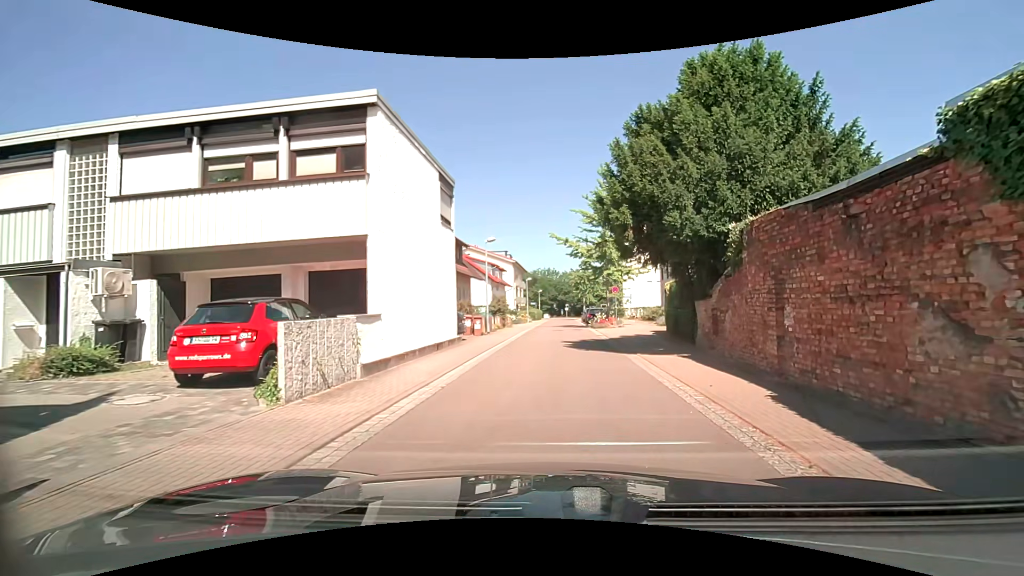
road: residential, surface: asphalt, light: Day
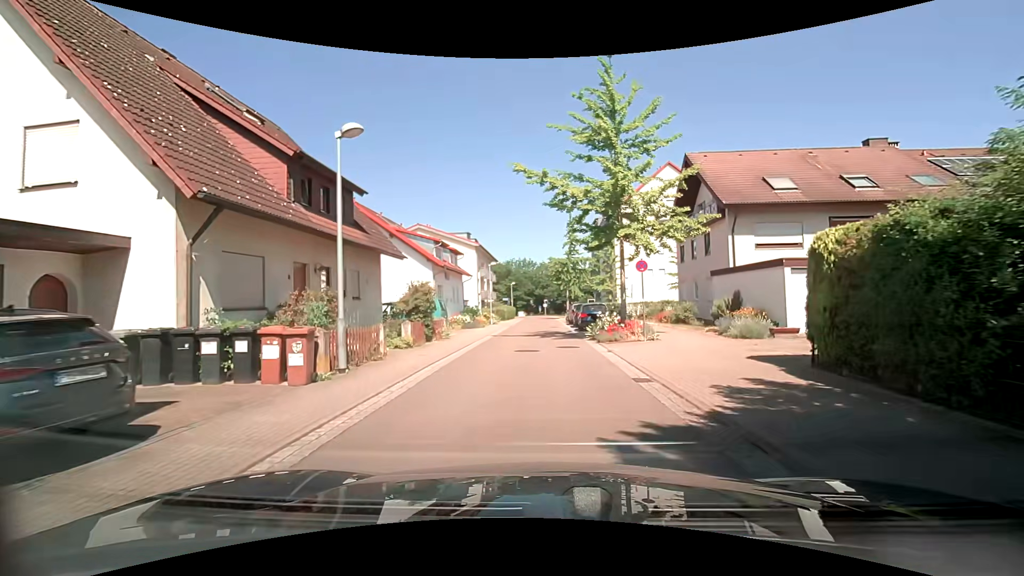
(+1.1, +16.8) m; +3°
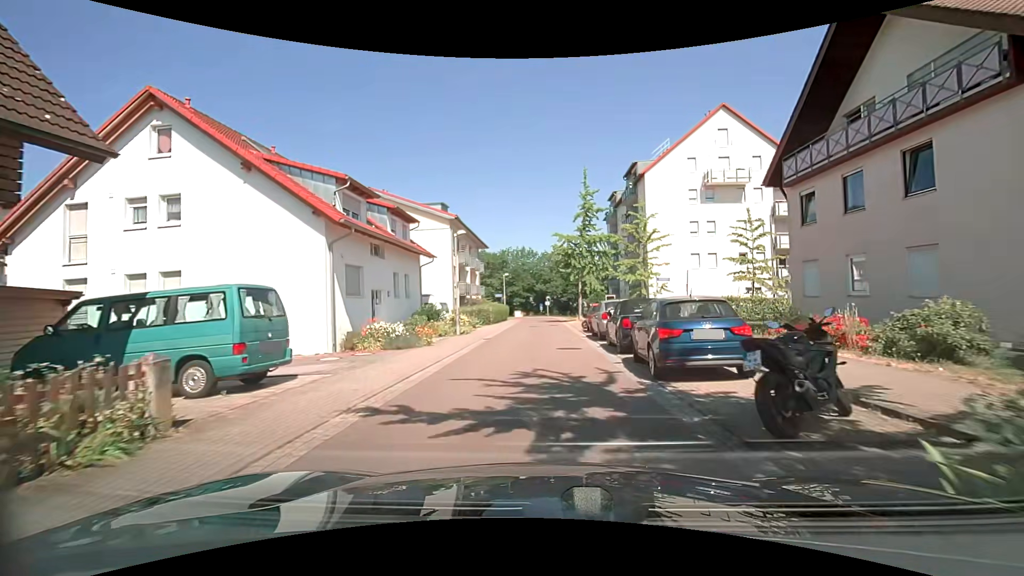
(+0.2, +17.1) m; +1°
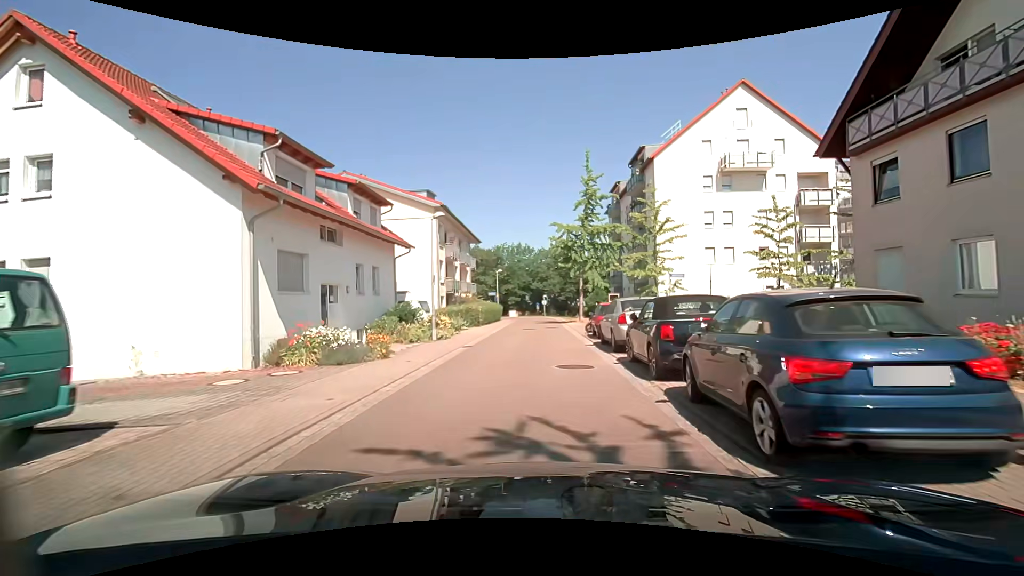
(0.0, +4.6) m; 0°
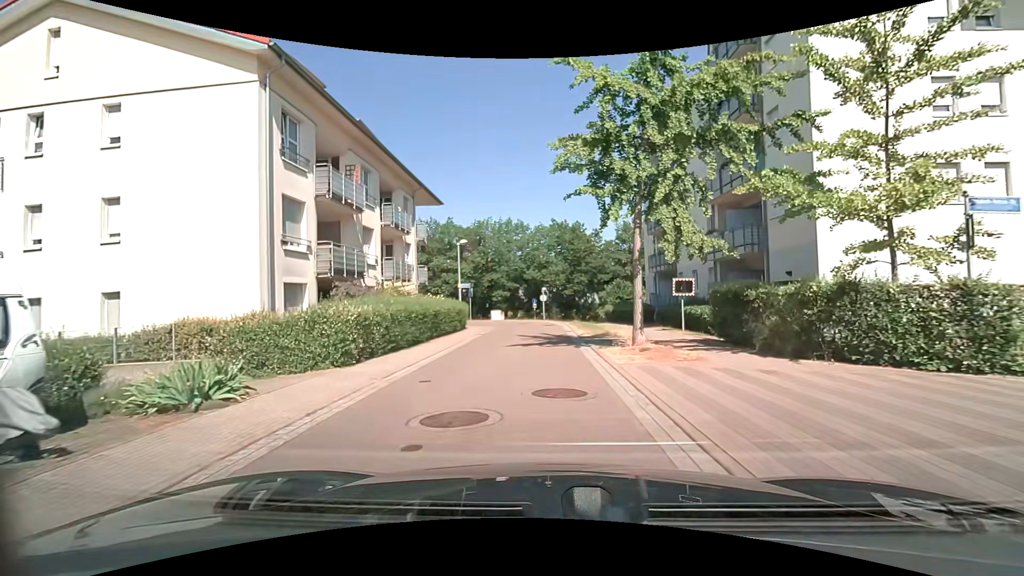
(+0.2, +22.2) m; 0°
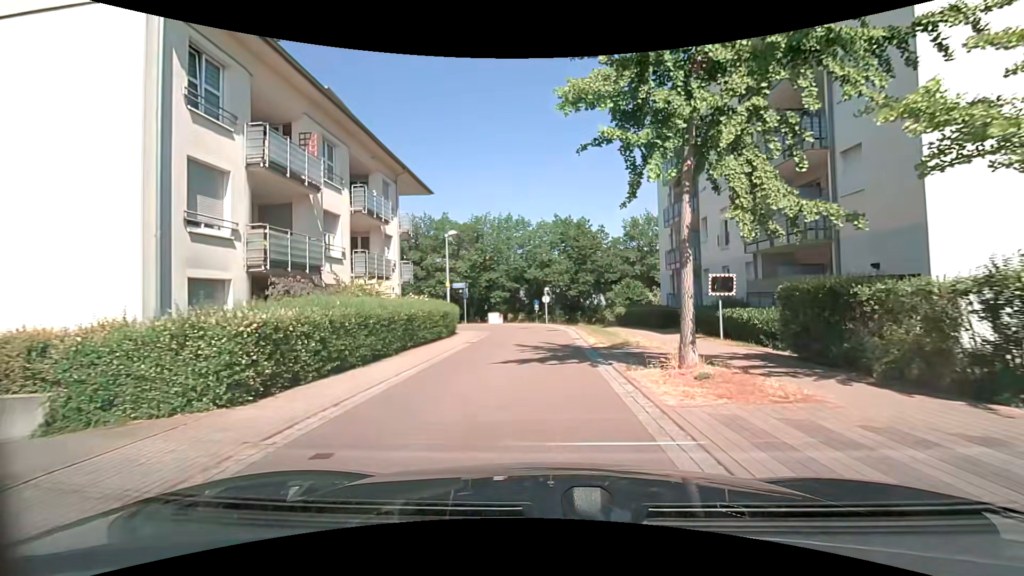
(0.0, +4.3) m; -1°
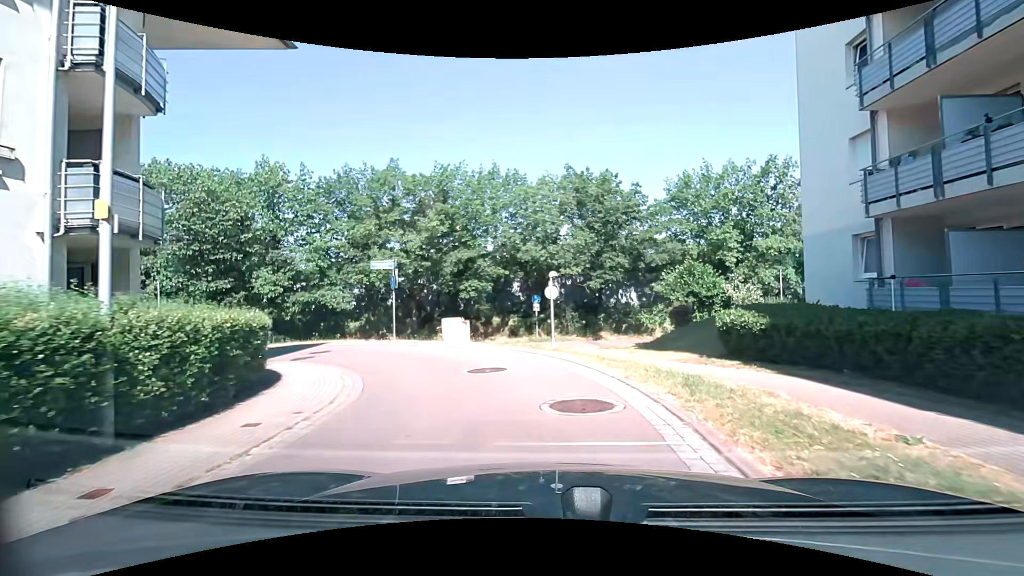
(0.0, +19.3) m; -2°
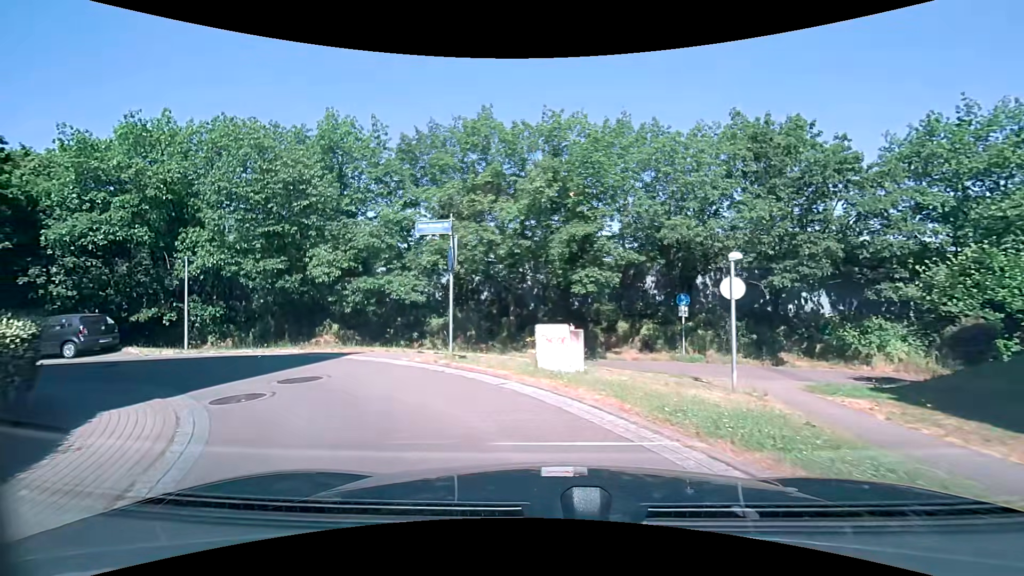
(-0.5, +9.2) m; -12°
